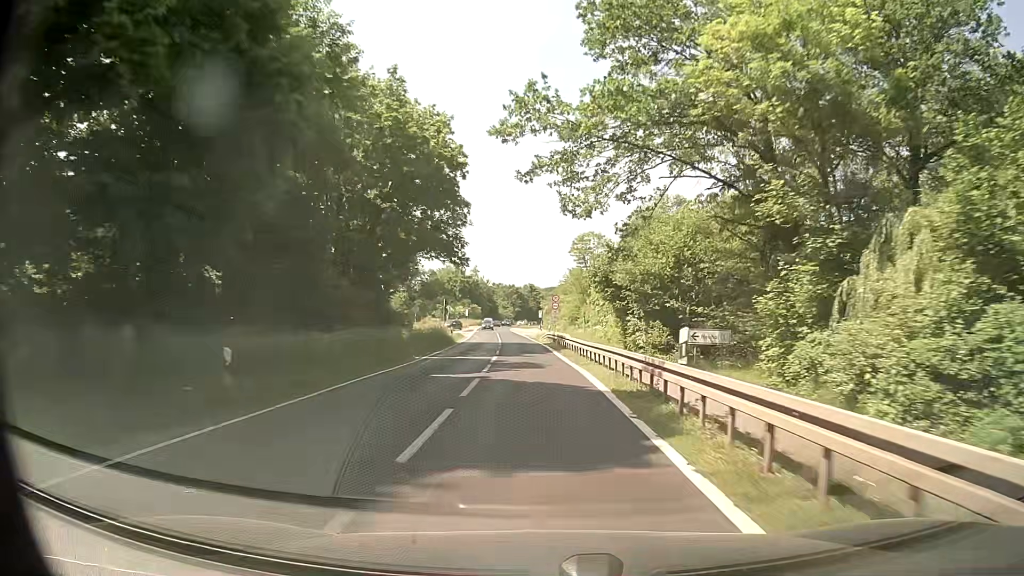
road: secondary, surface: asphalt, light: Day
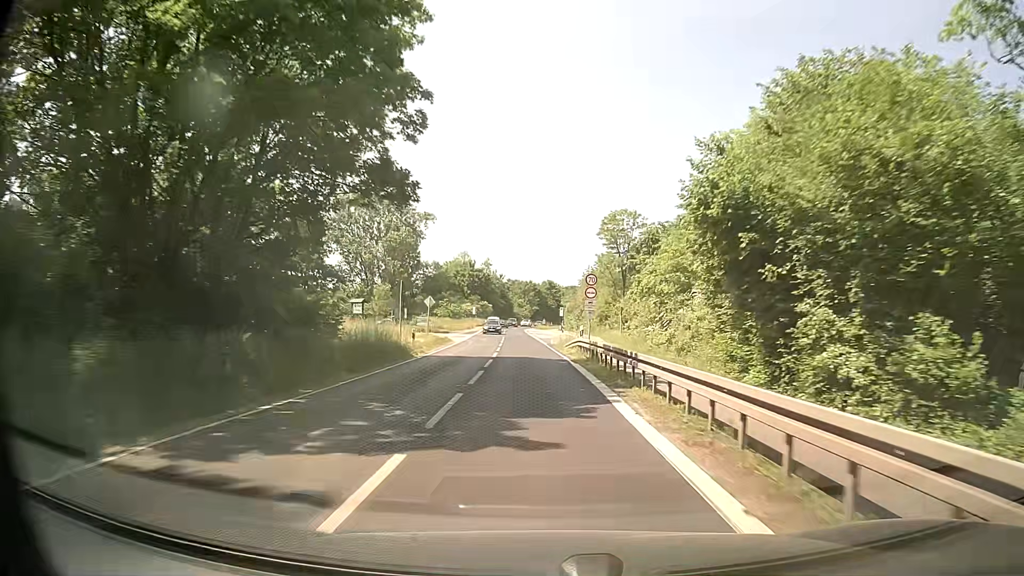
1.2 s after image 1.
(-0.5, +21.8) m; -2°
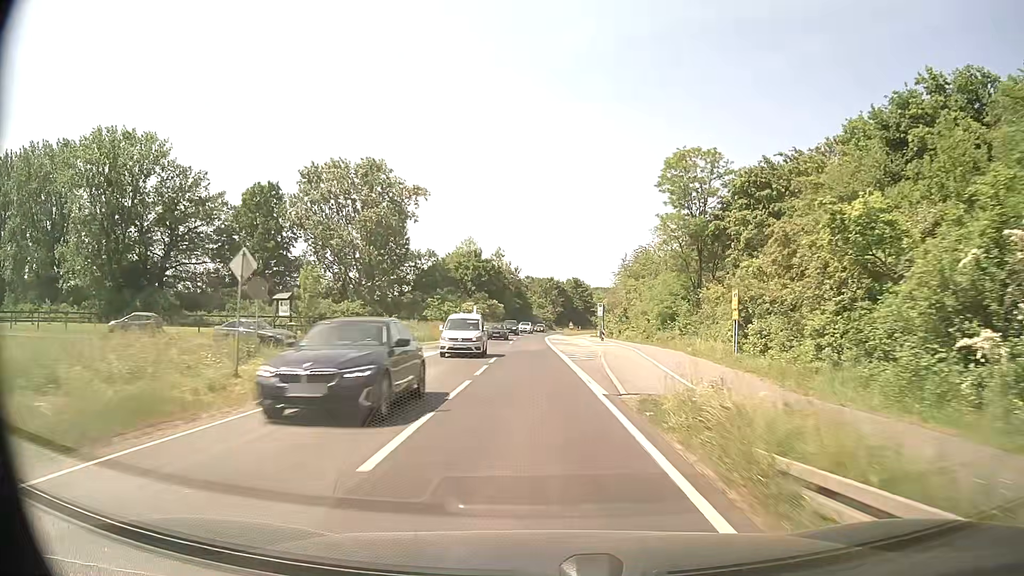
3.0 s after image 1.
(-0.5, +32.6) m; -2°
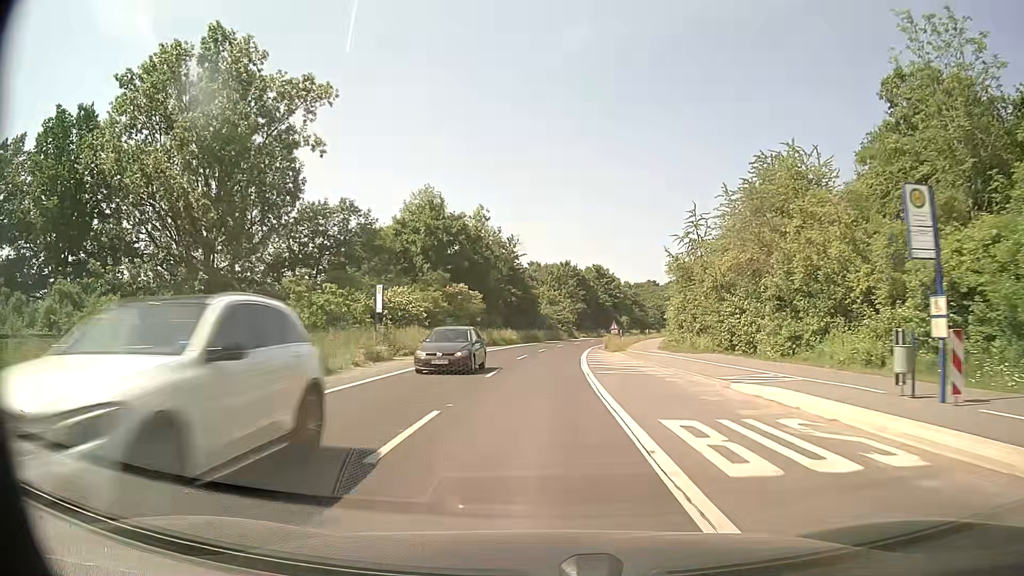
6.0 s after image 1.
(-0.9, +53.6) m; -1°
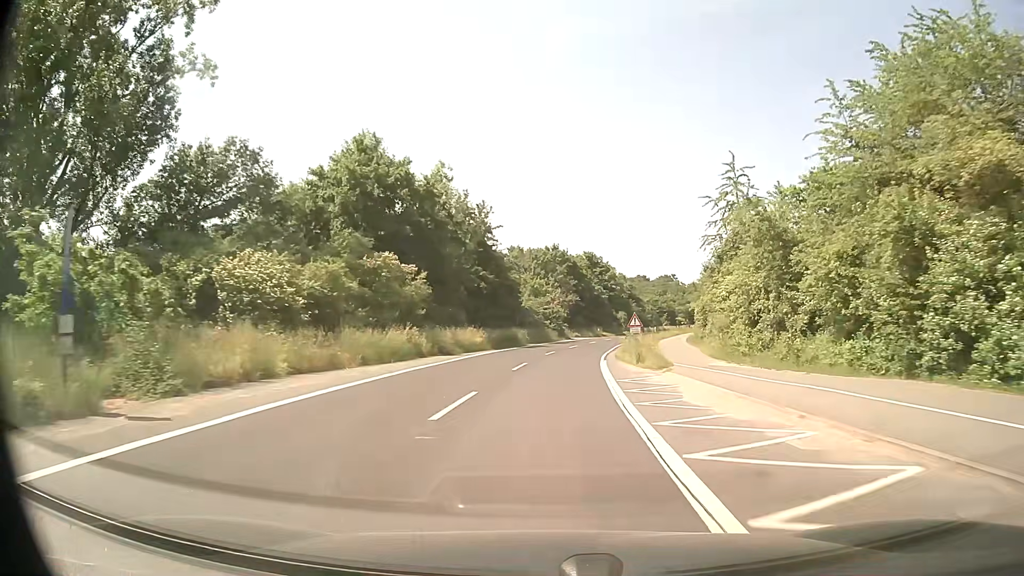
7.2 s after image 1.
(+0.1, +21.1) m; +1°
